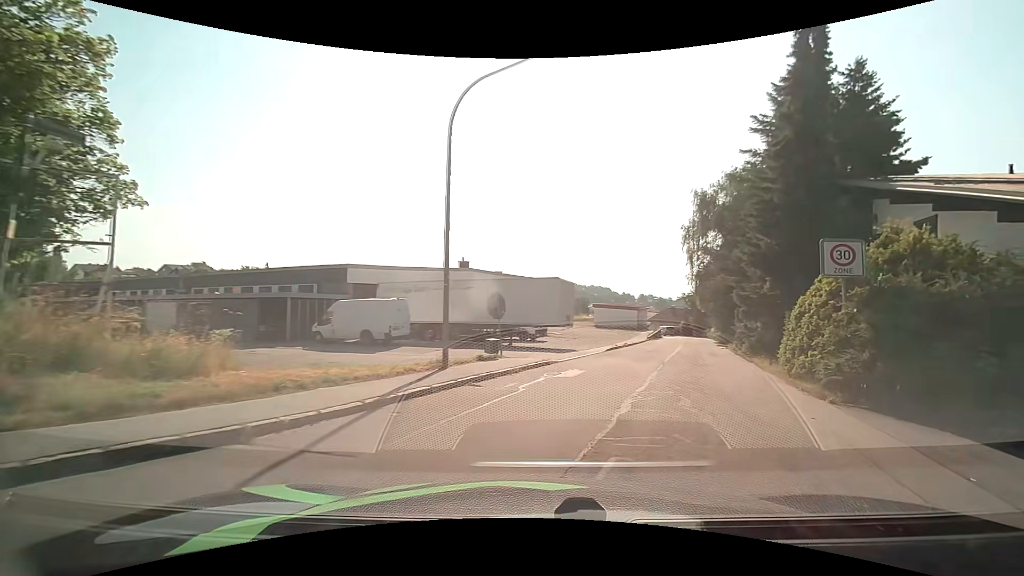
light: Day
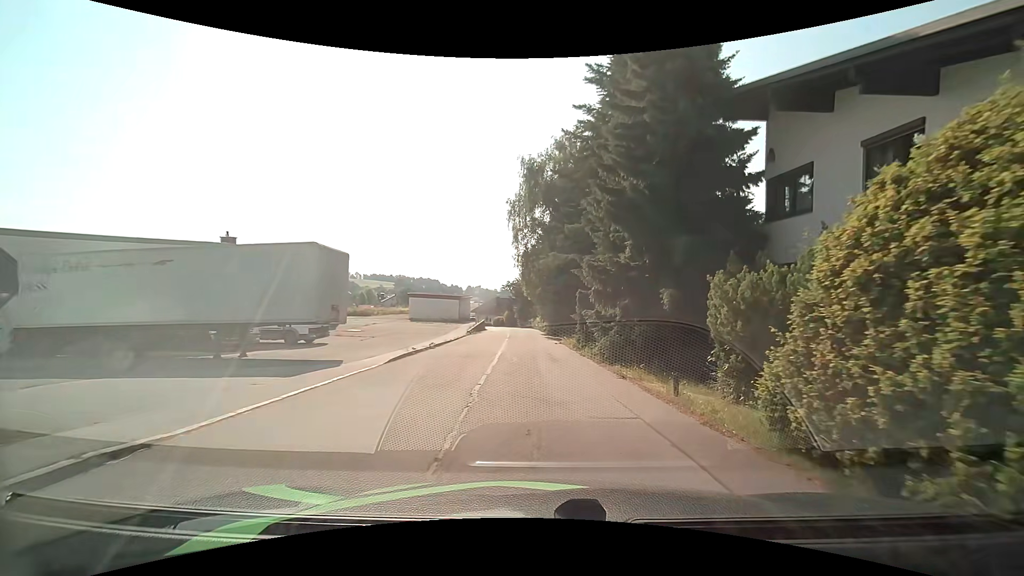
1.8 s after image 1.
(+2.5, +10.7) m; +20°
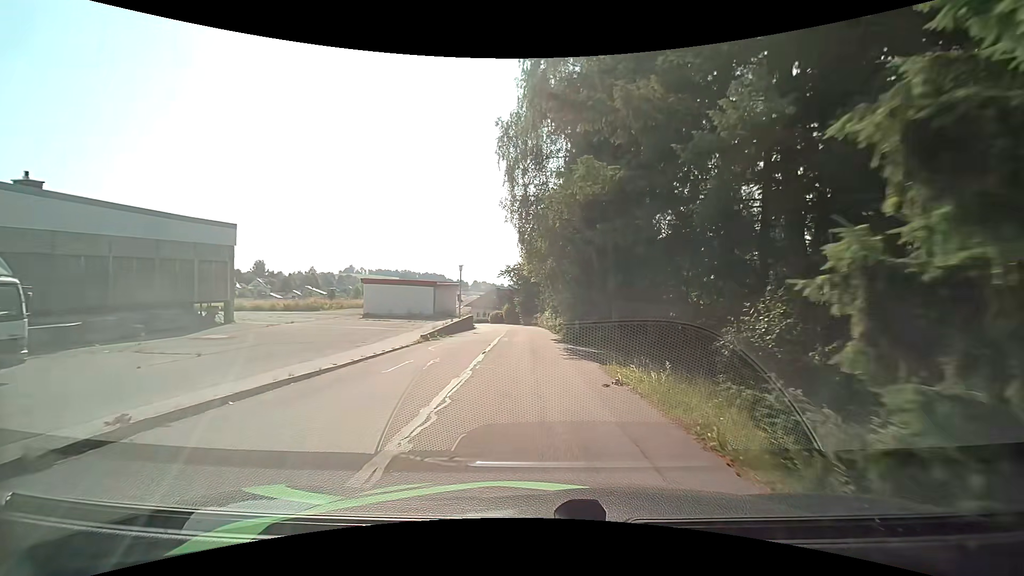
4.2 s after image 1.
(0.0, +18.7) m; 0°
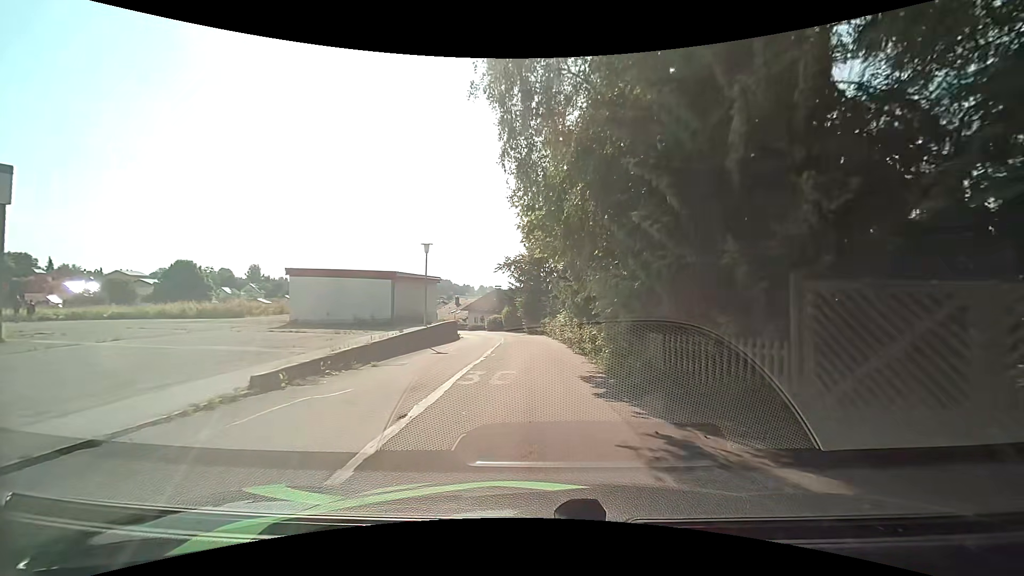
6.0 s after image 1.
(-0.1, +14.2) m; -1°
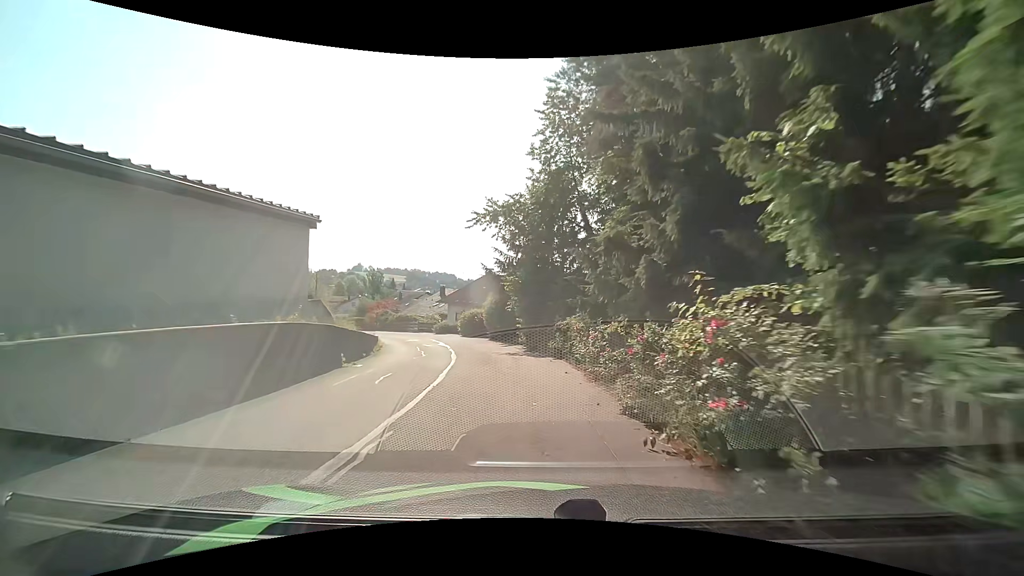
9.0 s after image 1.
(-0.2, +24.1) m; 0°
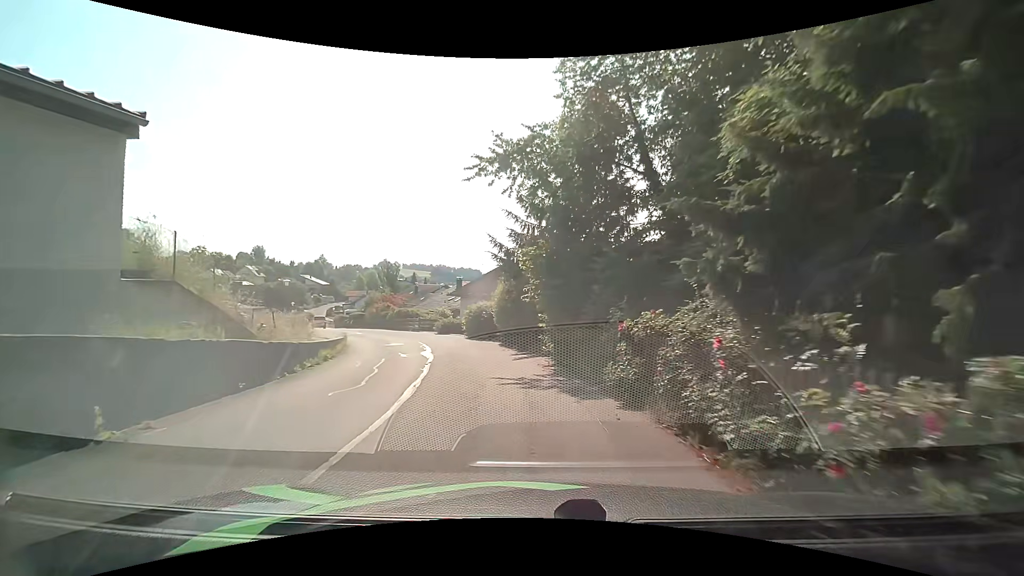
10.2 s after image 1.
(-0.2, +9.0) m; -4°
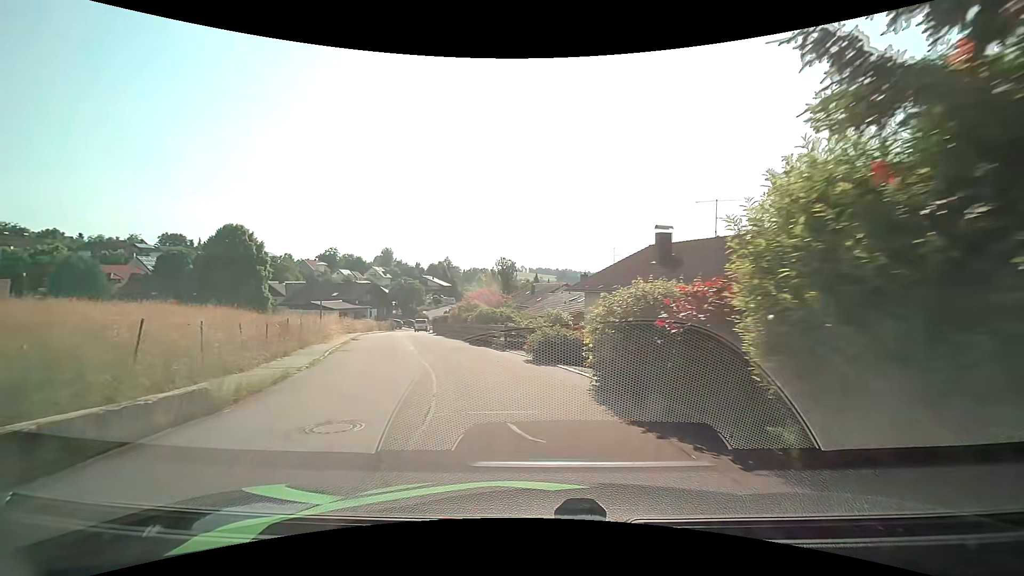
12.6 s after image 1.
(-2.0, +17.5) m; -15°
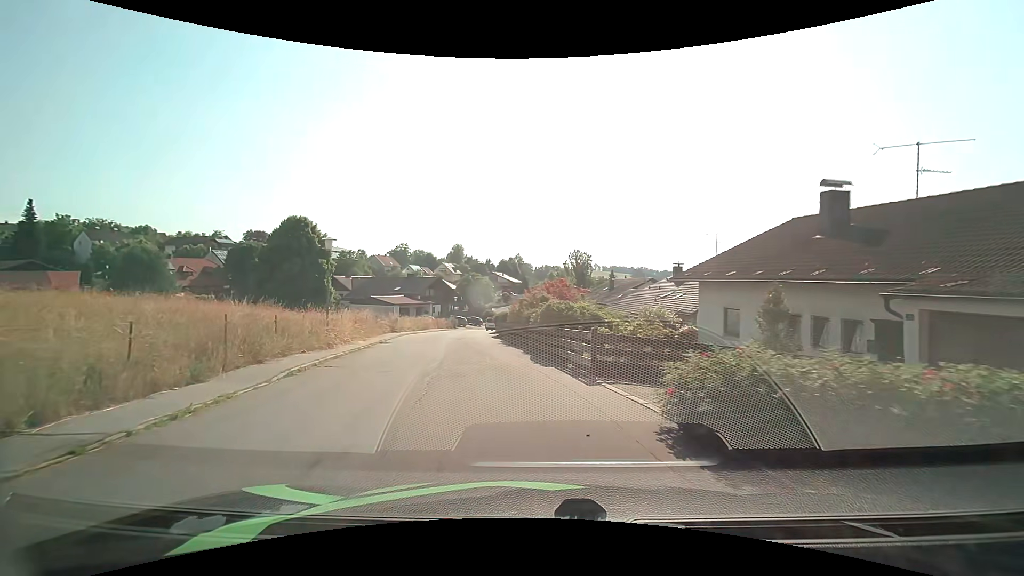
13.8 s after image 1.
(-0.5, +9.1) m; -7°
(-1, +10) (-2, +20) (-4, +30) (-5, +40) (-7, +50) (-7, +59) (-7, +69) (-6, +79) (-4, +89) (+1, +98) m
